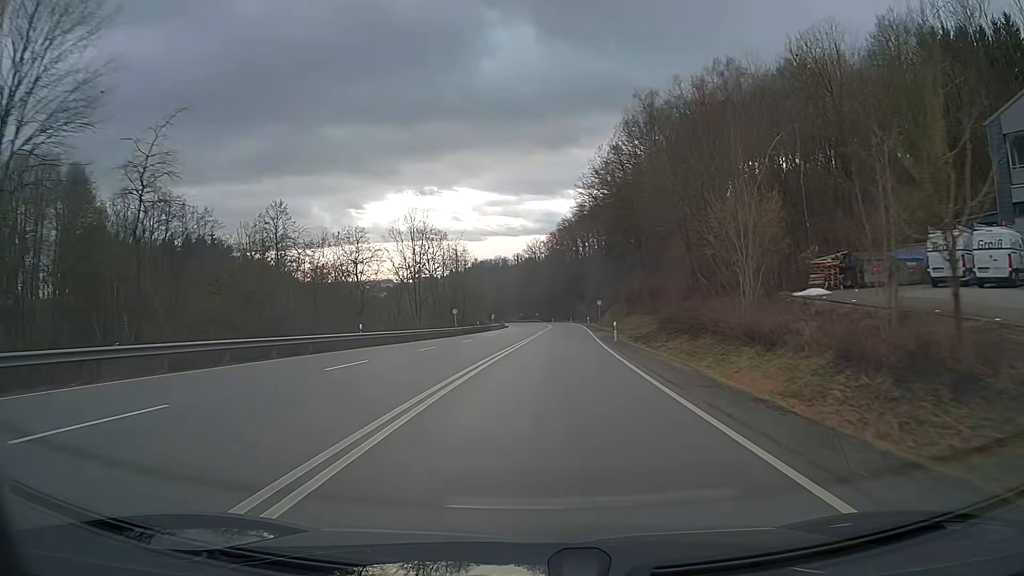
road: primary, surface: asphalt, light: Day
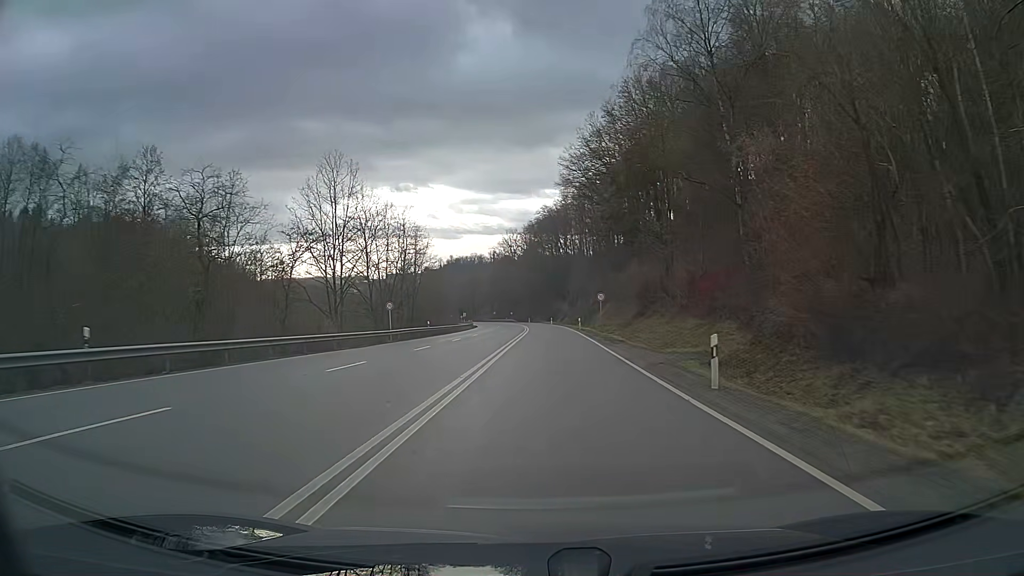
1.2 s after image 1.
(+0.4, +23.5) m; +2°
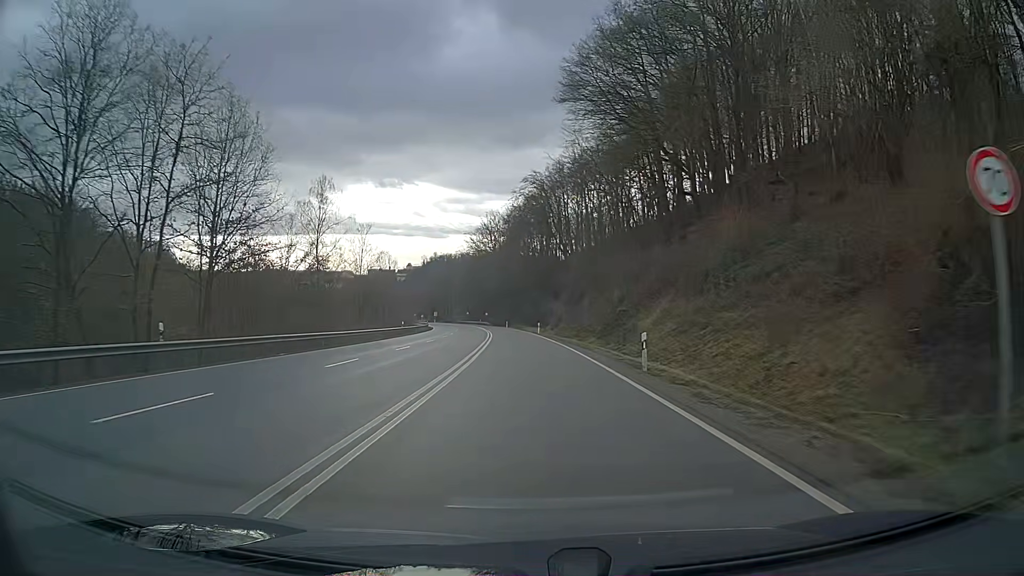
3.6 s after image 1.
(+0.6, +45.0) m; +1°
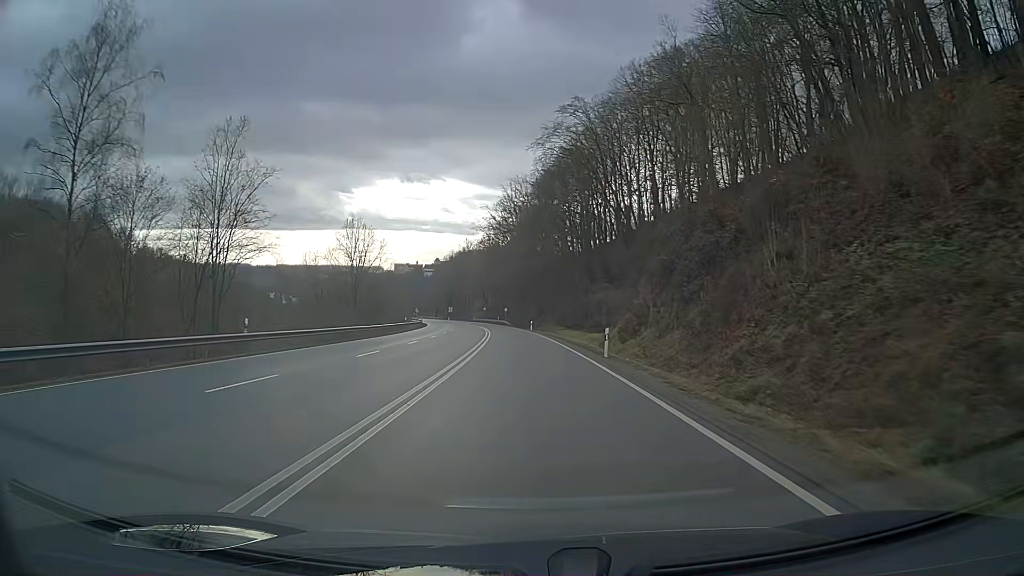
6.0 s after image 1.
(-0.9, +43.9) m; -3°
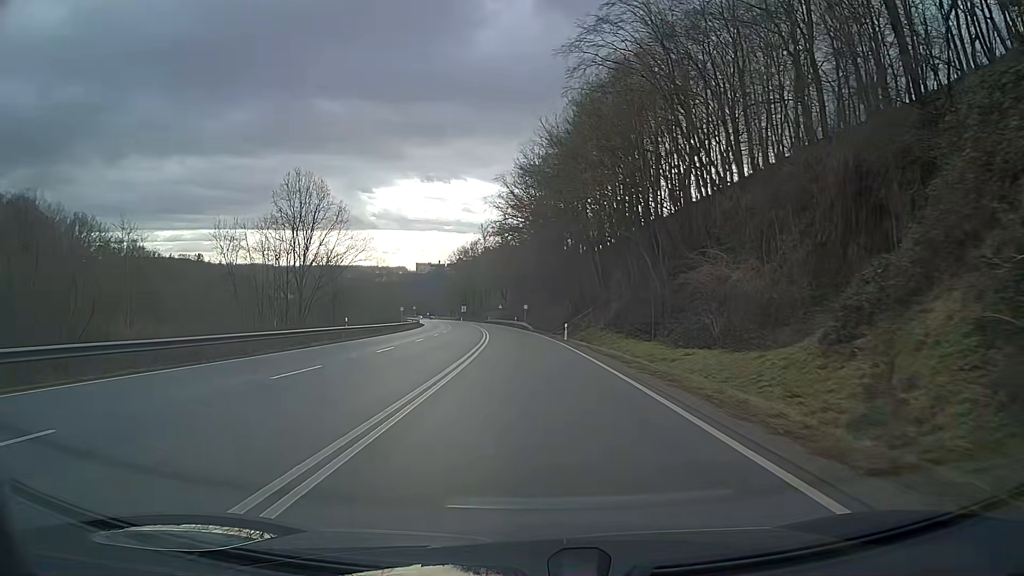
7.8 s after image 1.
(-0.6, +32.5) m; -2°
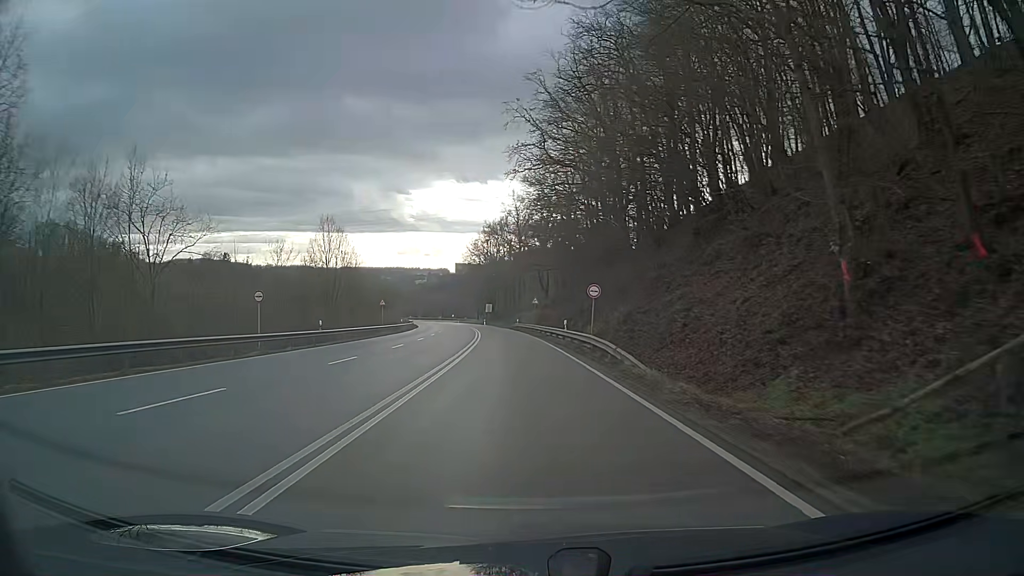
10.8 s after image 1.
(-1.7, +53.9) m; -4°
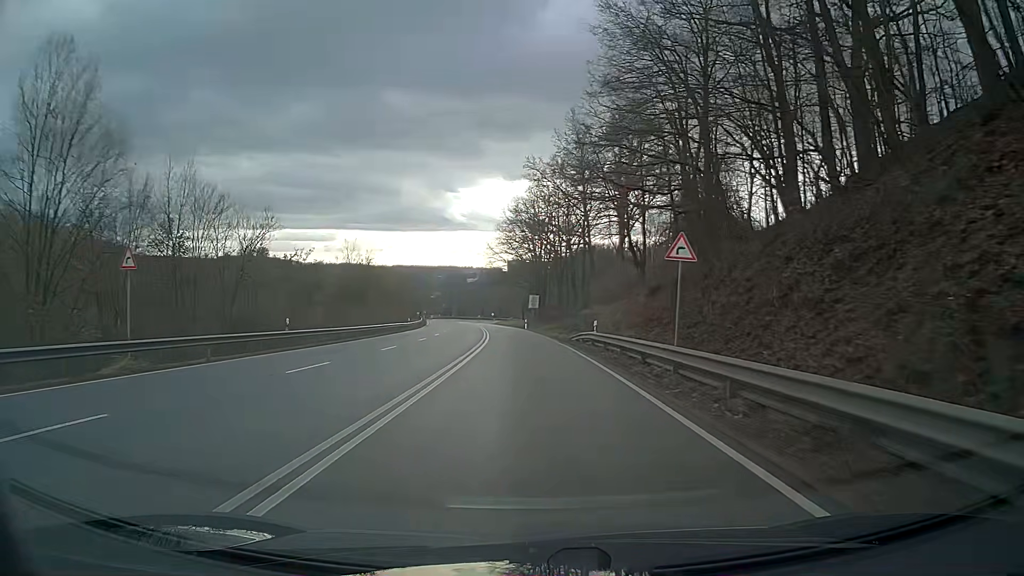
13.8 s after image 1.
(-2.0, +51.9) m; -5°
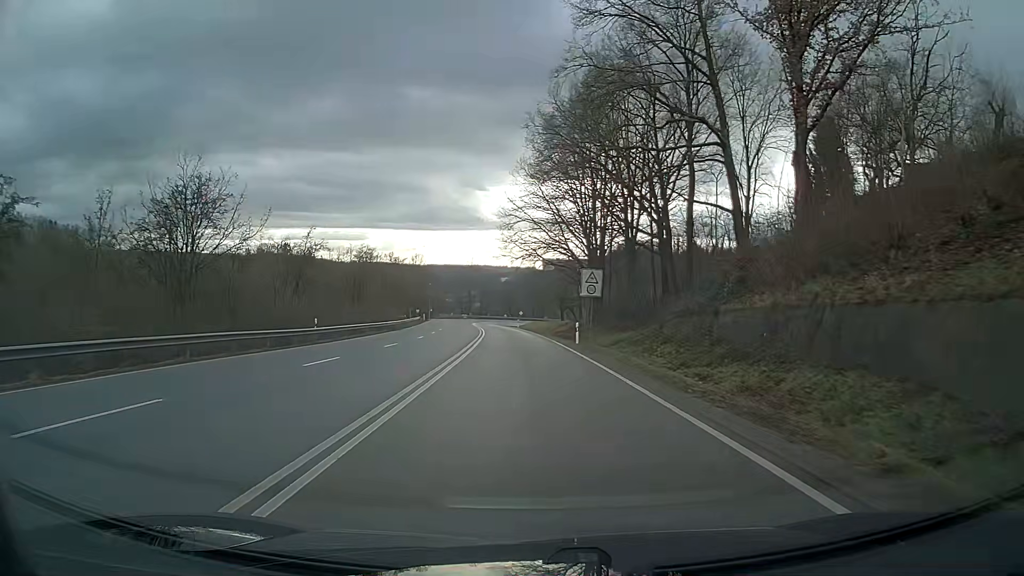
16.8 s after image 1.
(-0.8, +45.8) m; -2°
(0, +10) (0, +20) (-1, +30) (-1, +40) (-2, +50) (-2, +60) (-3, +70) (-4, +80) (-6, +90) (-7, +100) m
